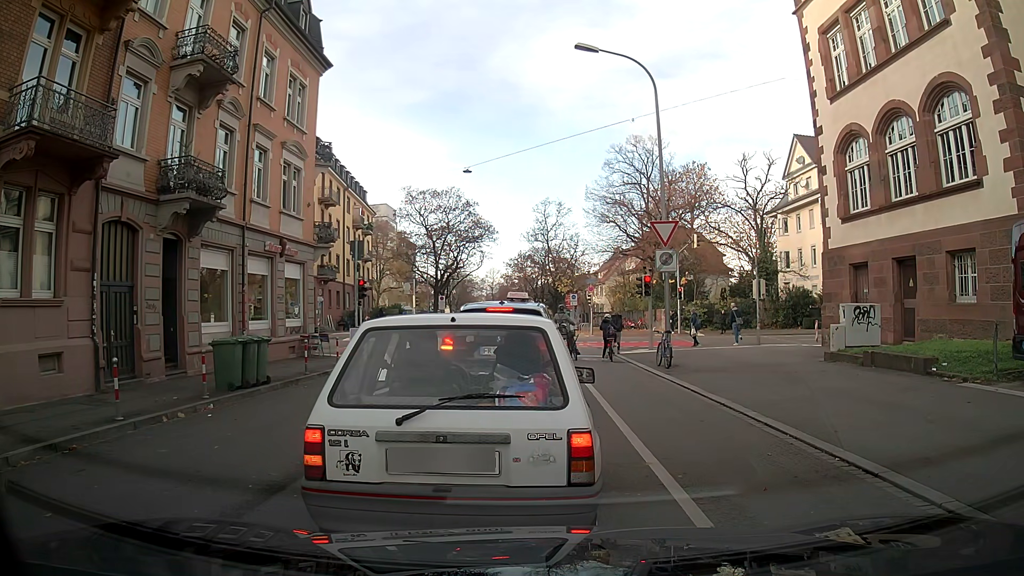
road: residential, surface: asphalt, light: Day
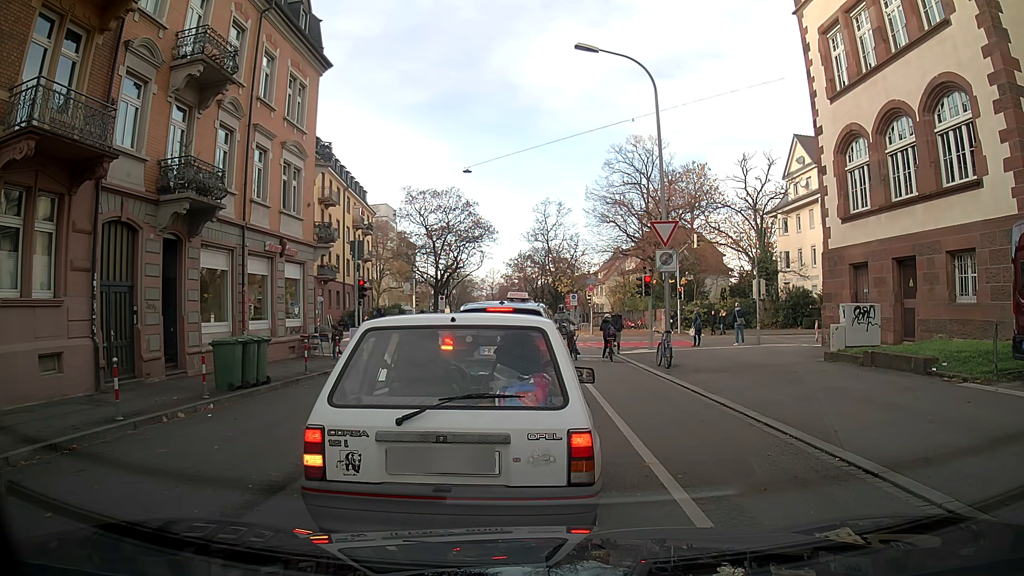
(0.0, 0.0) m; 0°
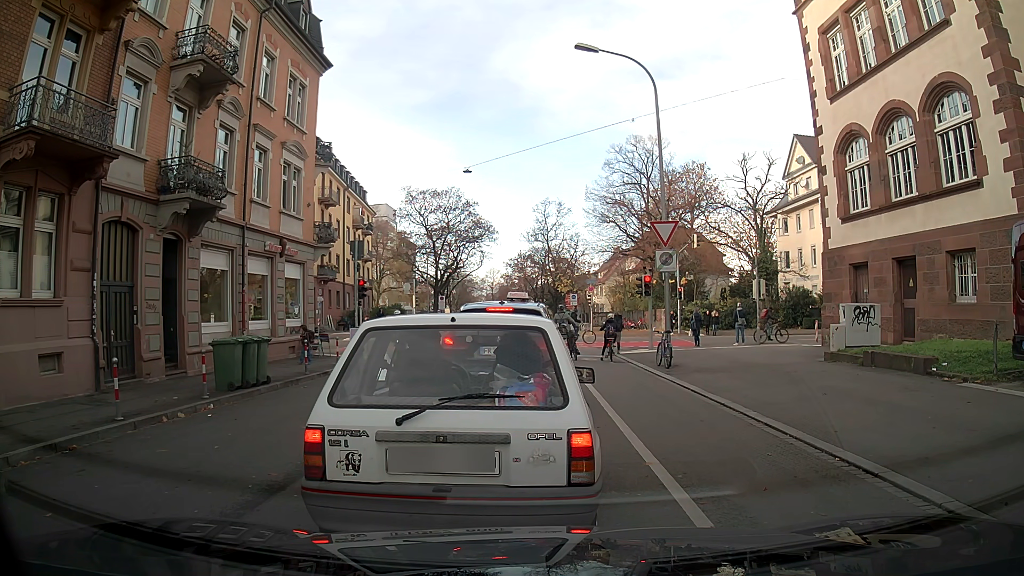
(0.0, 0.0) m; 0°
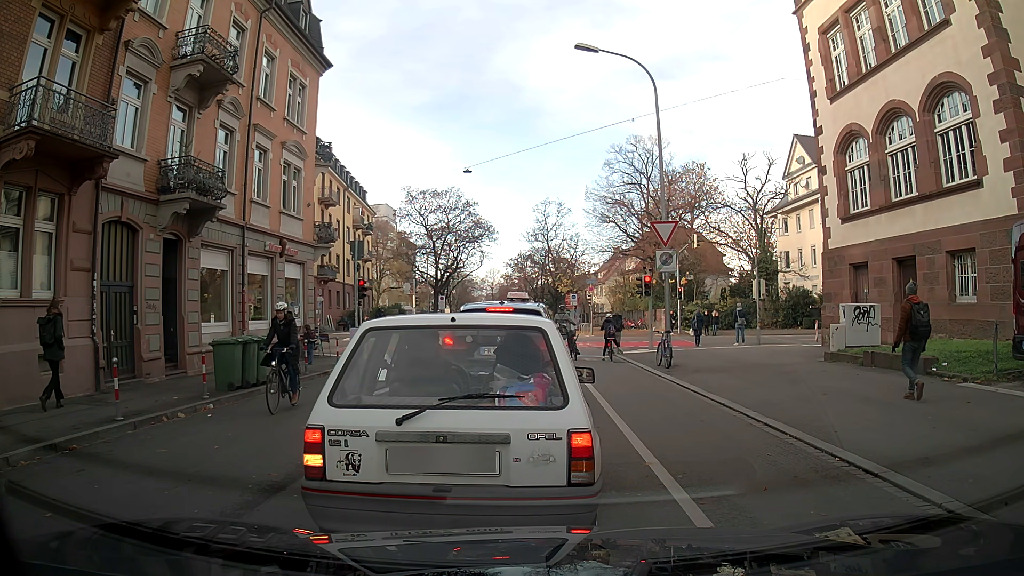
(0.0, 0.0) m; 0°
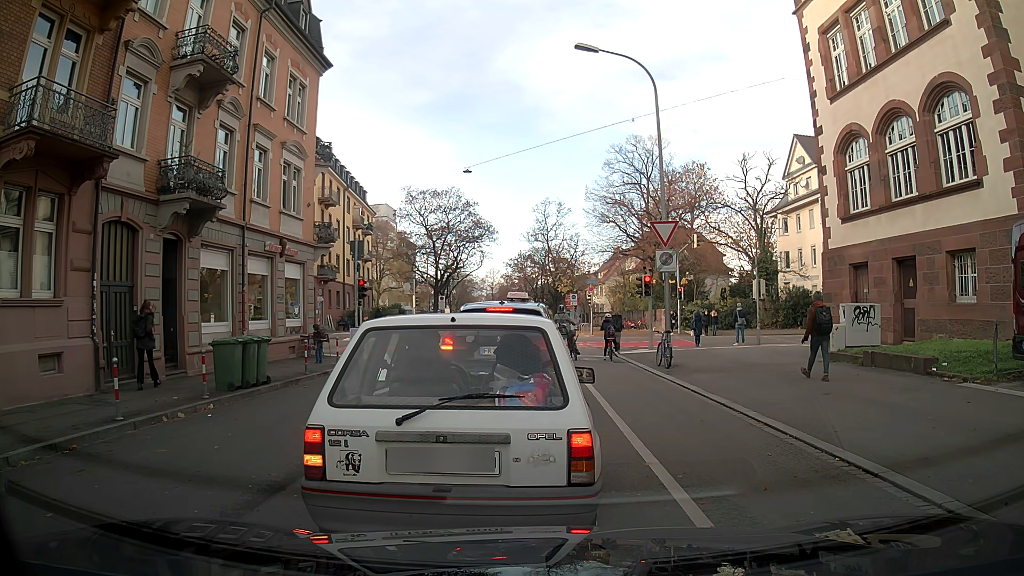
(0.0, 0.0) m; 0°
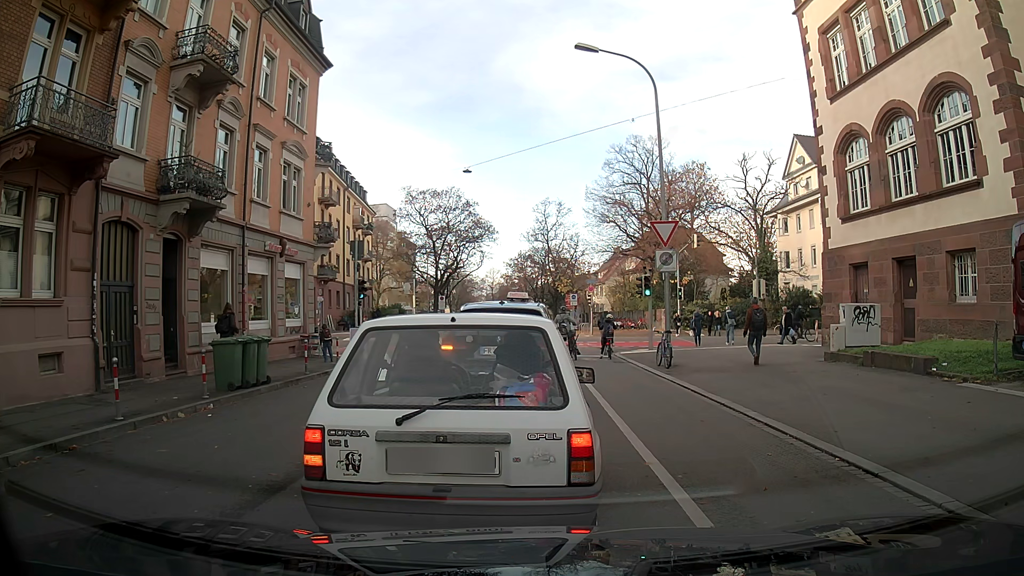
(0.0, 0.0) m; 0°
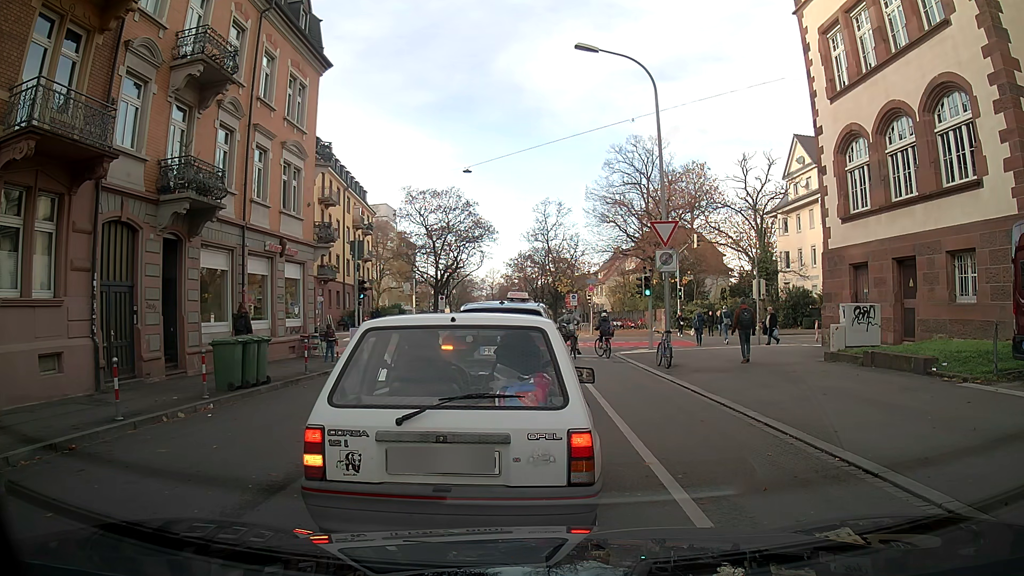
(0.0, 0.0) m; 0°
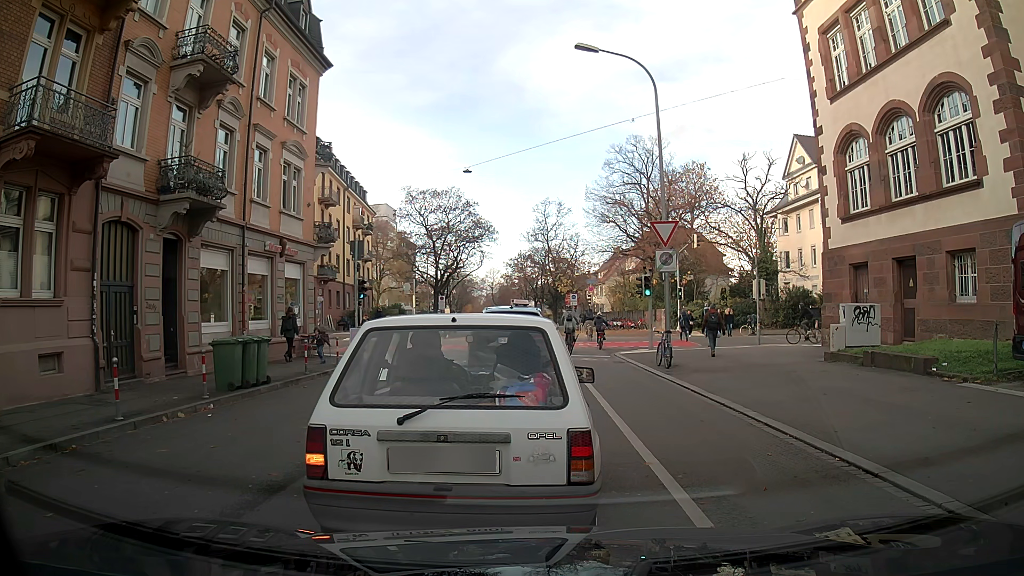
(0.0, 0.0) m; 0°
(0, +10) (-1, +20) (-1, +30) (+6, +36) (+16, +37) (+26, +38) (+36, +38) (+46, +39) (+56, +40) (+66, +40) m
